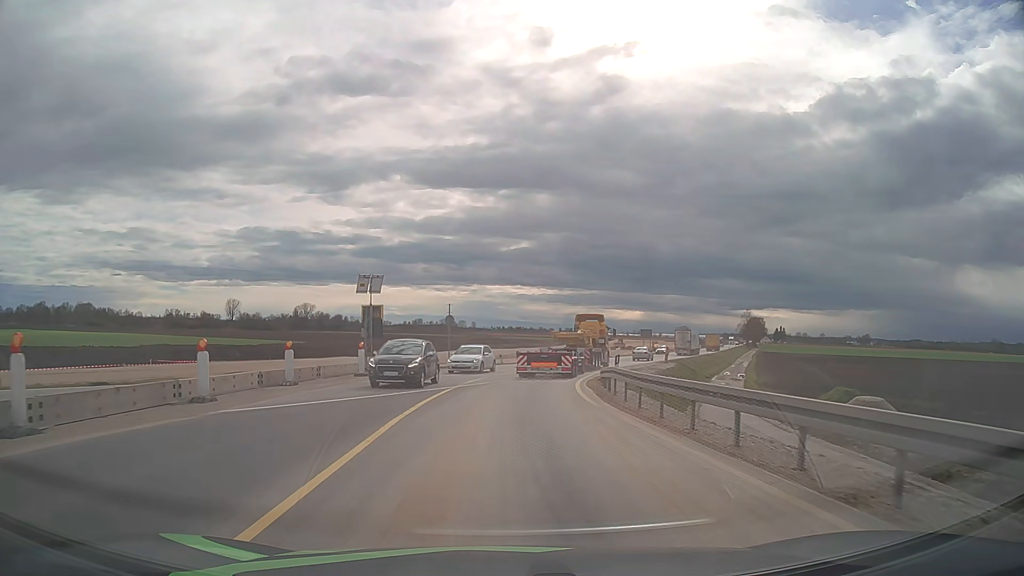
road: unclassified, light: Day
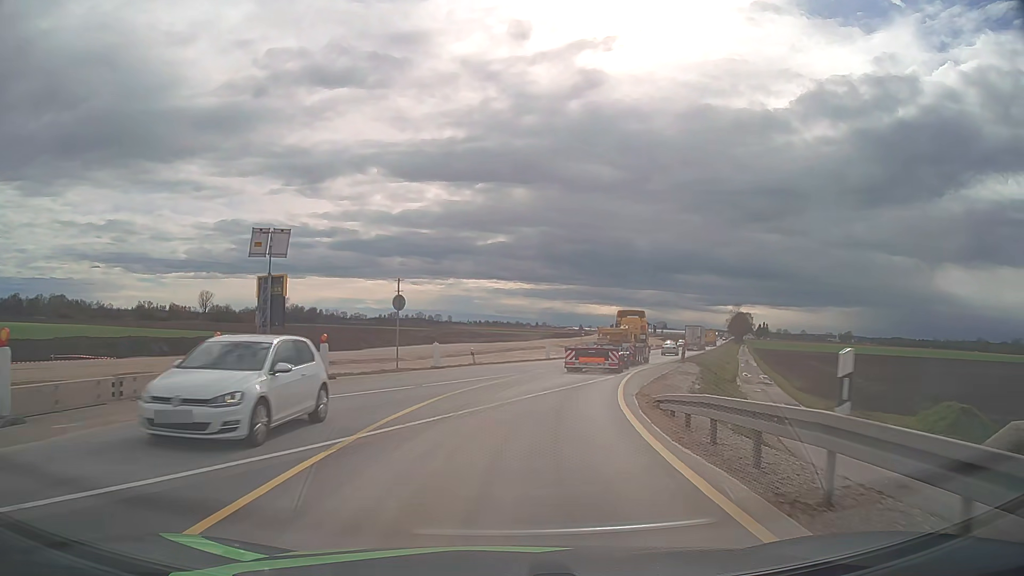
(+0.1, +14.0) m; +2°
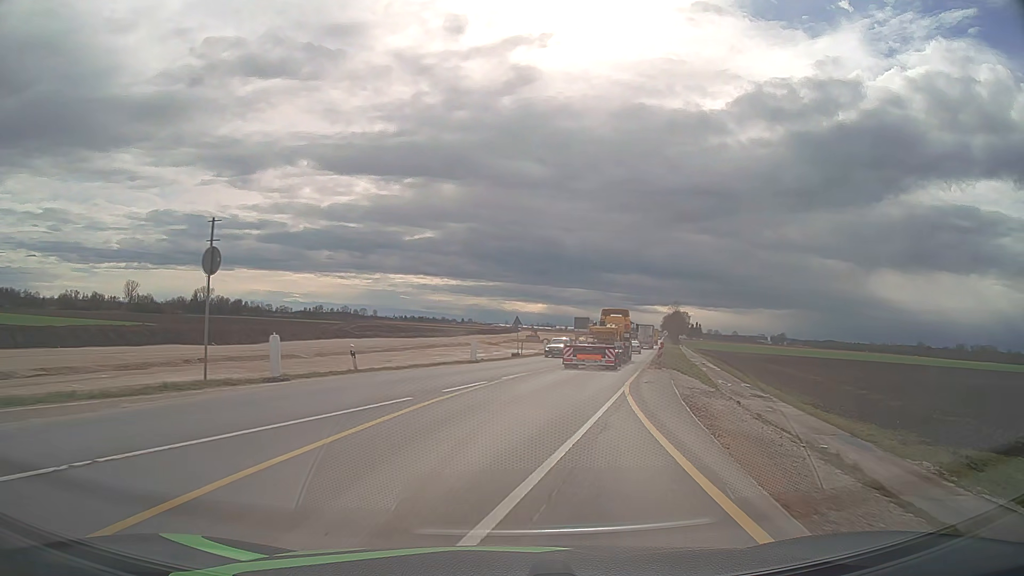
(+0.8, +14.4) m; +7°
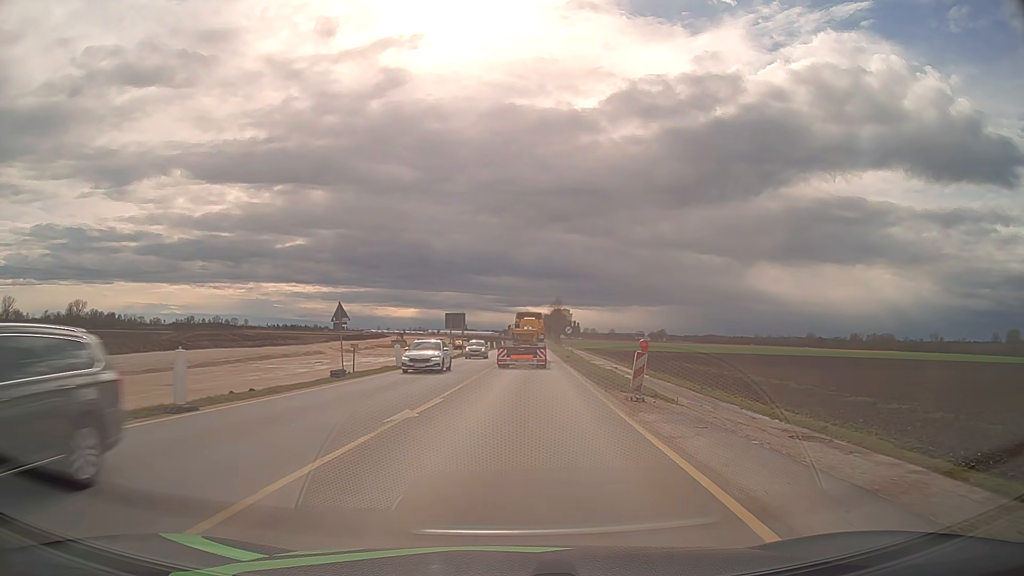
(+2.1, +22.0) m; +11°
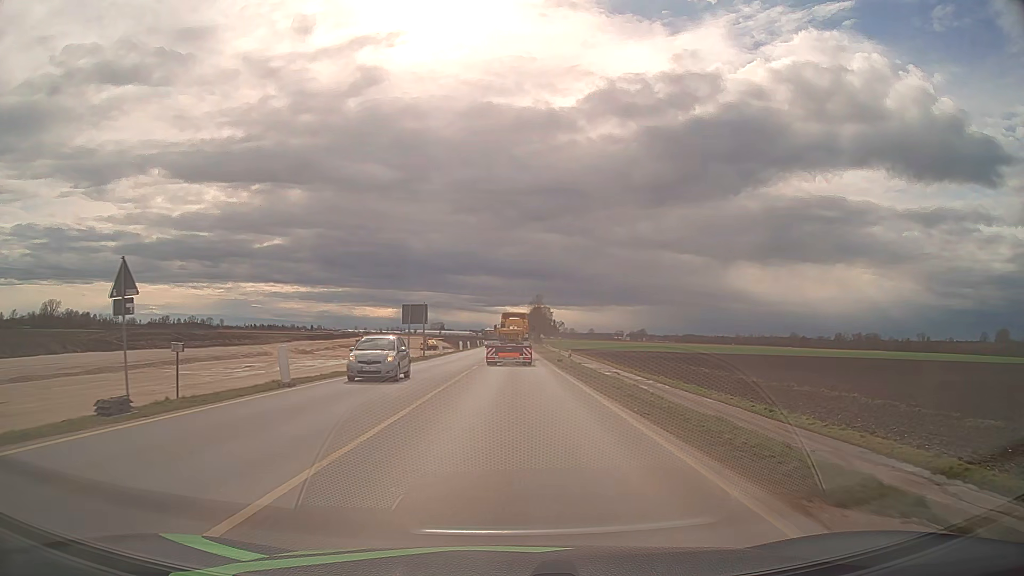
(+0.4, +15.0) m; +2°
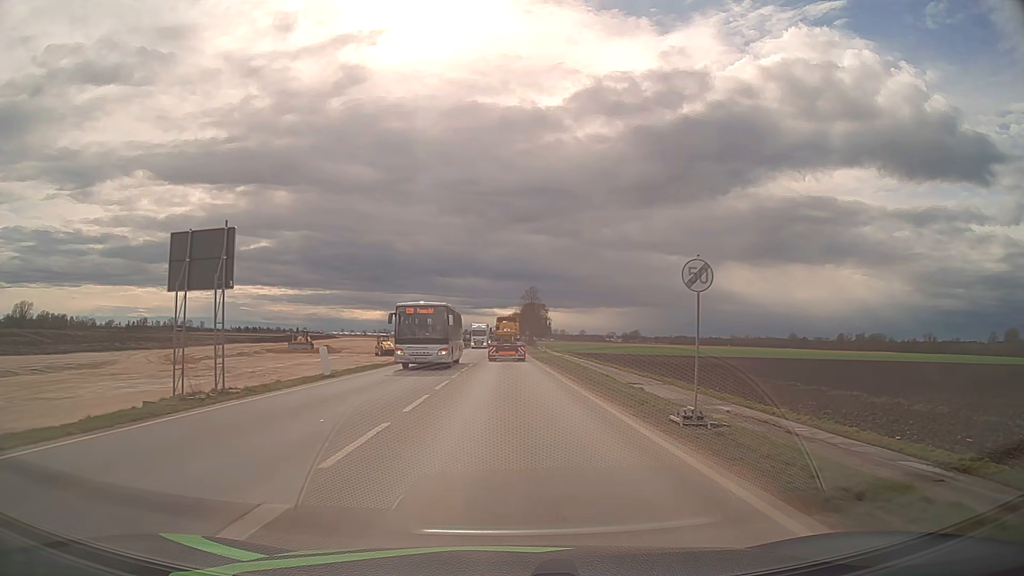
(+0.4, +37.7) m; +1°
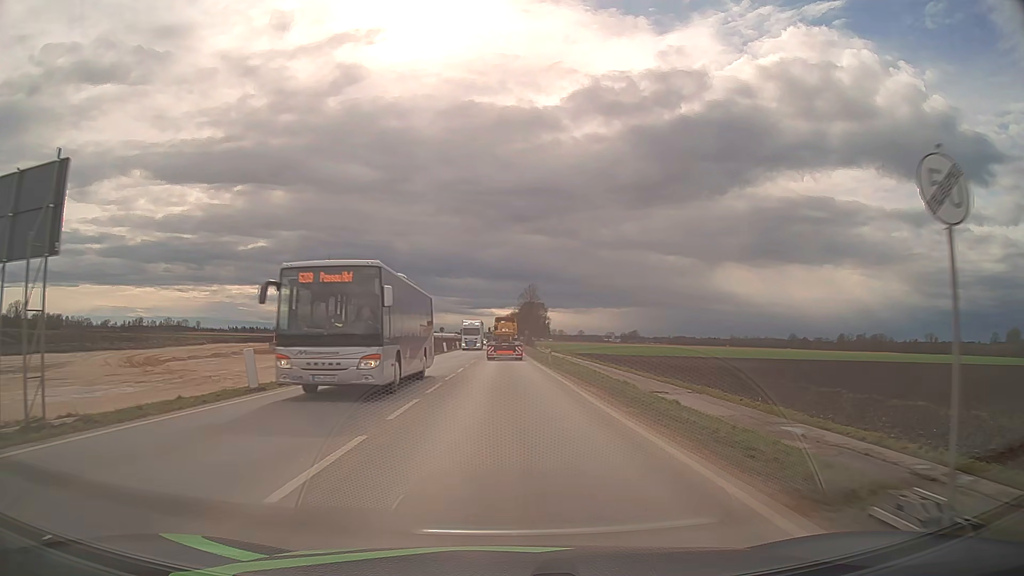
(0.0, +7.6) m; 0°
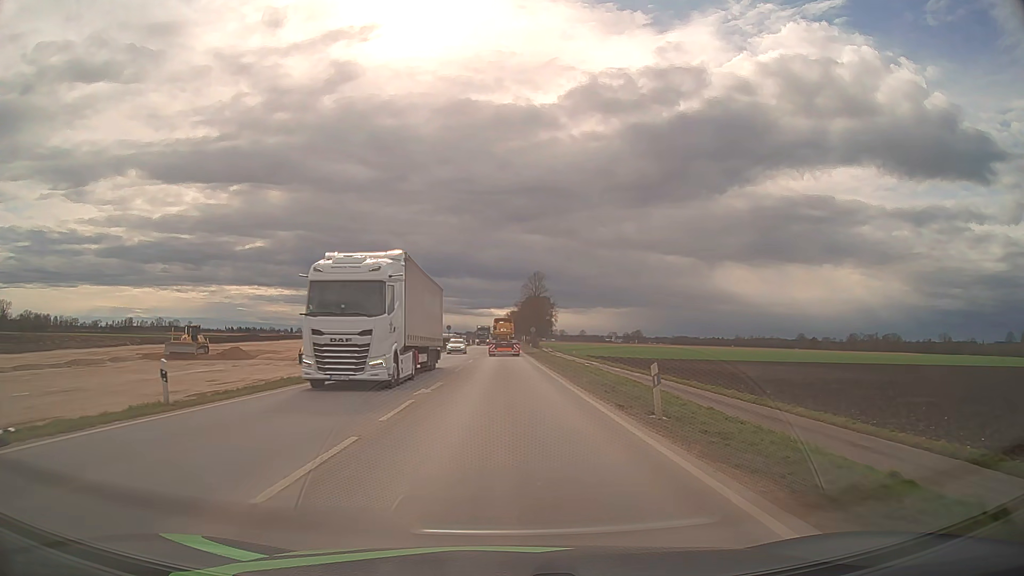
(0.0, +30.4) m; 0°
(0, +10) (0, +20) (0, +30) (0, +40) (0, +50) (0, +60) (0, +70) (0, +80) (0, +90) (0, +100) m
